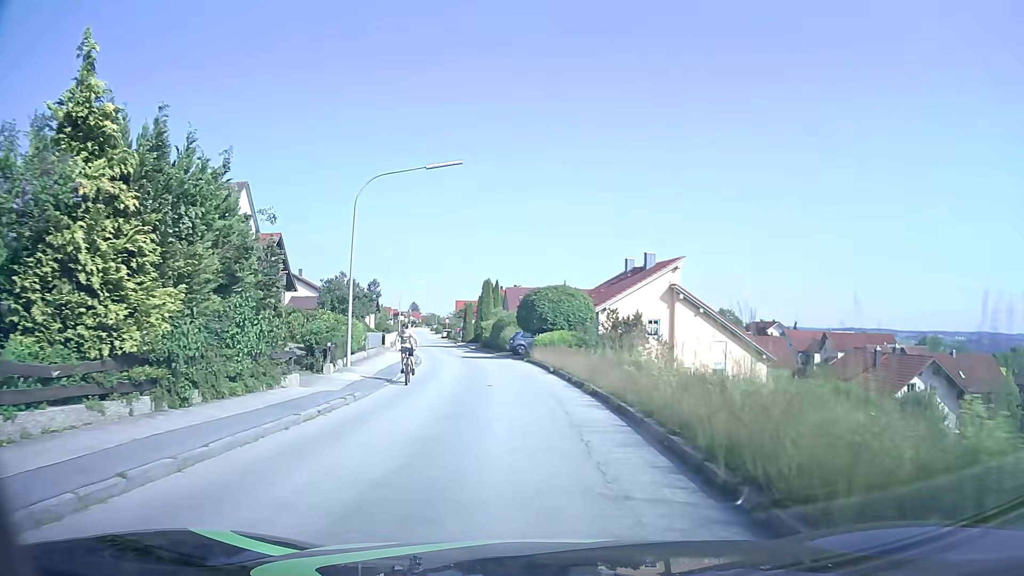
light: Day
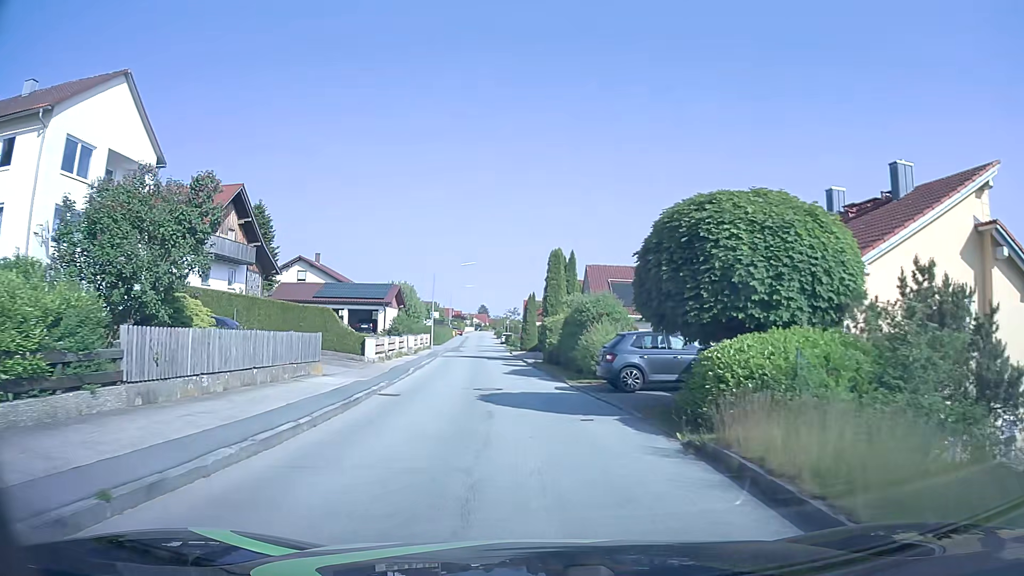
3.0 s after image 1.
(-1.3, +24.0) m; -6°
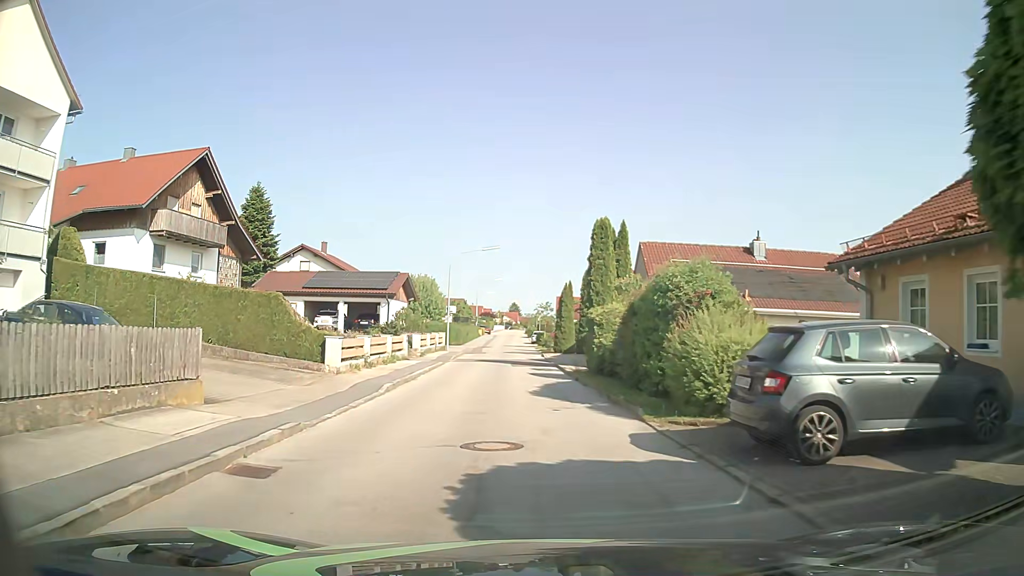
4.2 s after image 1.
(-0.2, +9.5) m; -3°
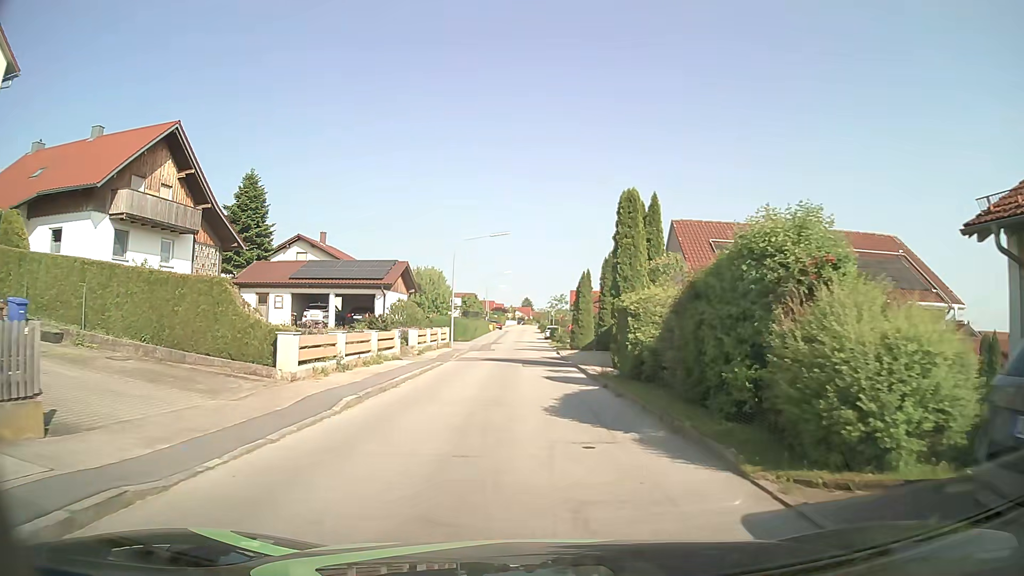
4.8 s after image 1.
(-0.1, +4.7) m; -2°
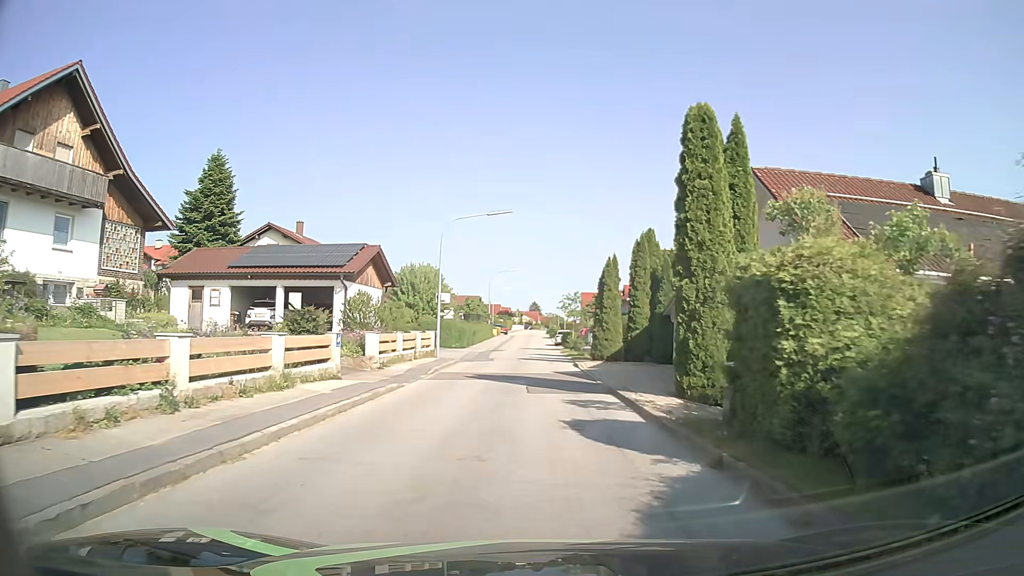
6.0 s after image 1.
(0.0, +9.4) m; 0°
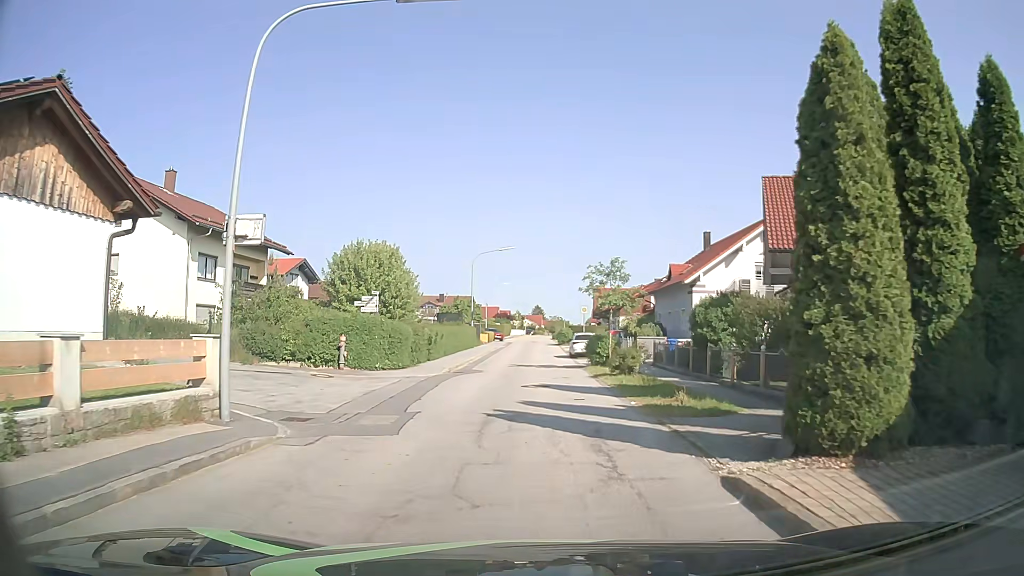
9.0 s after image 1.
(+0.1, +23.3) m; 0°
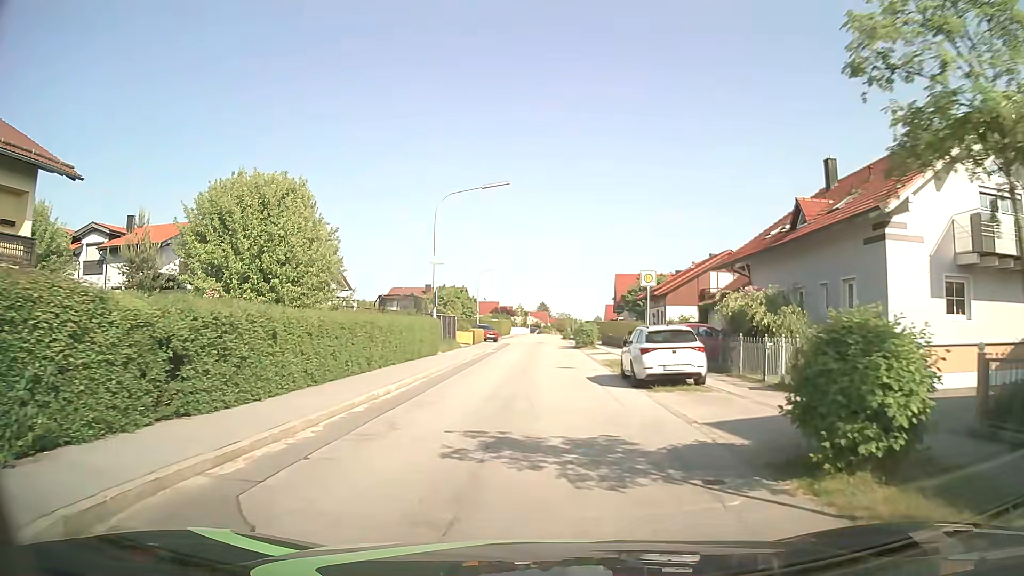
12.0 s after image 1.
(-0.4, +22.7) m; -2°
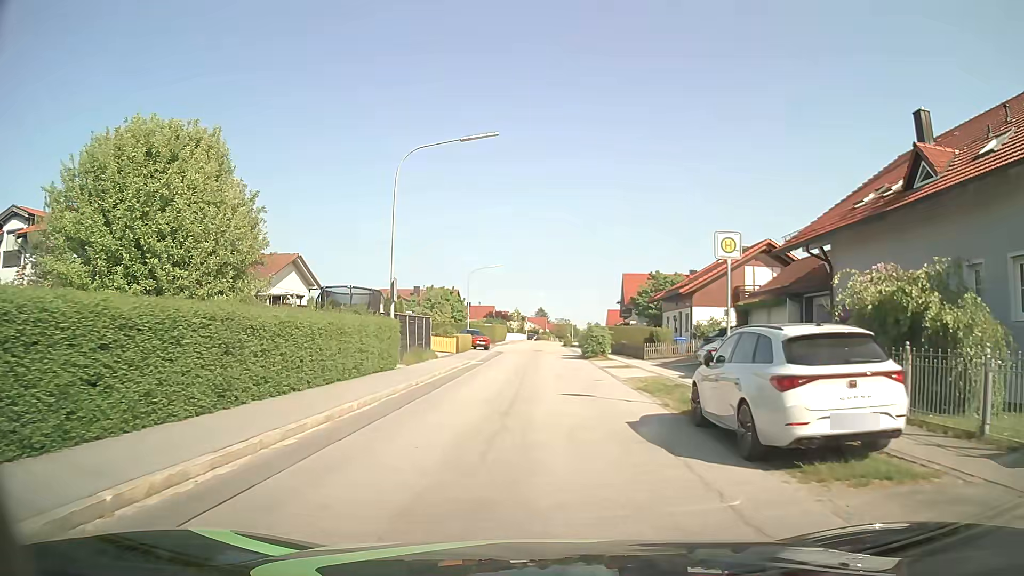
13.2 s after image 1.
(+0.1, +8.9) m; +1°
